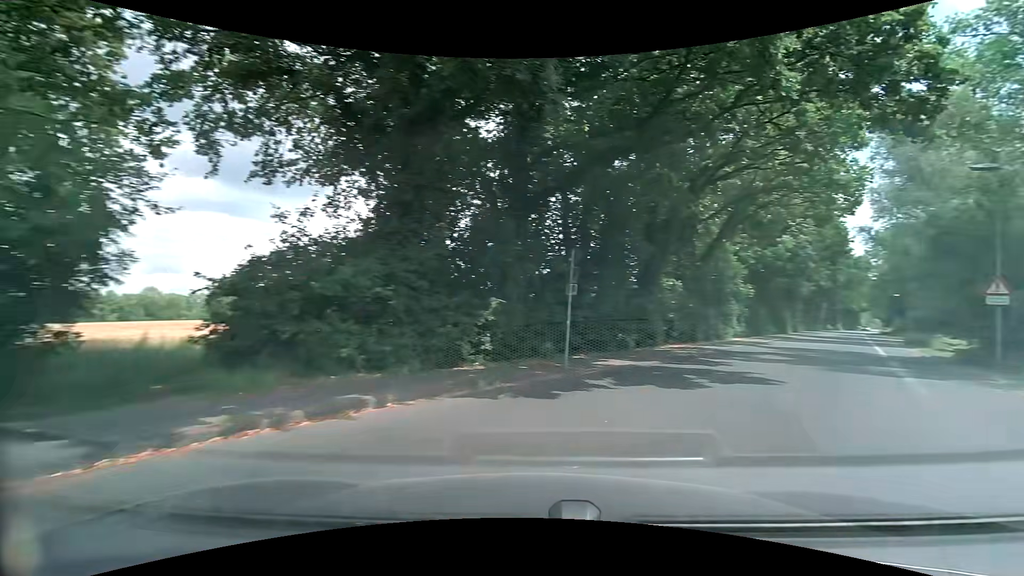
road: tertiary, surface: asphalt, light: Day
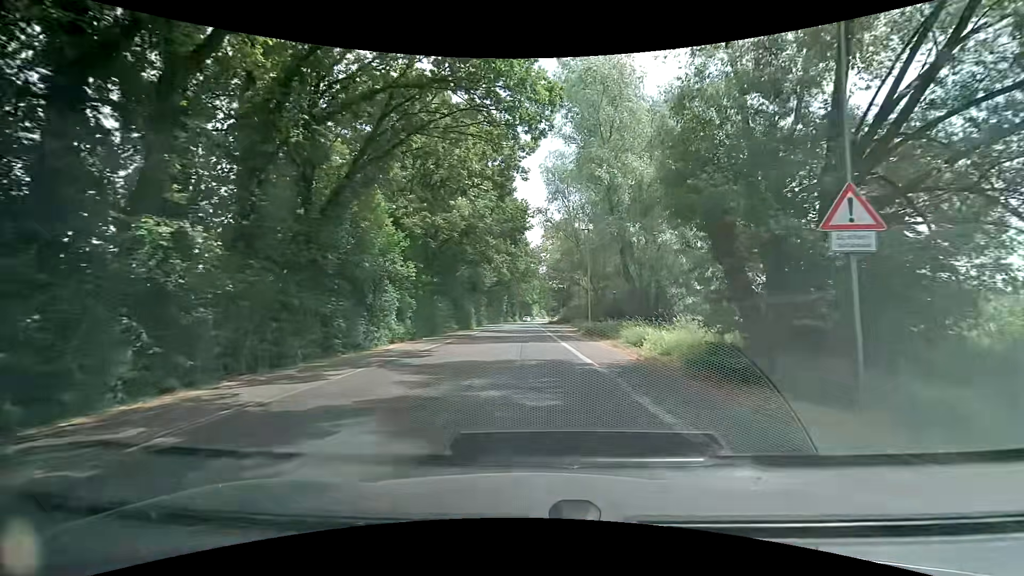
(+7.6, +15.2) m; +34°
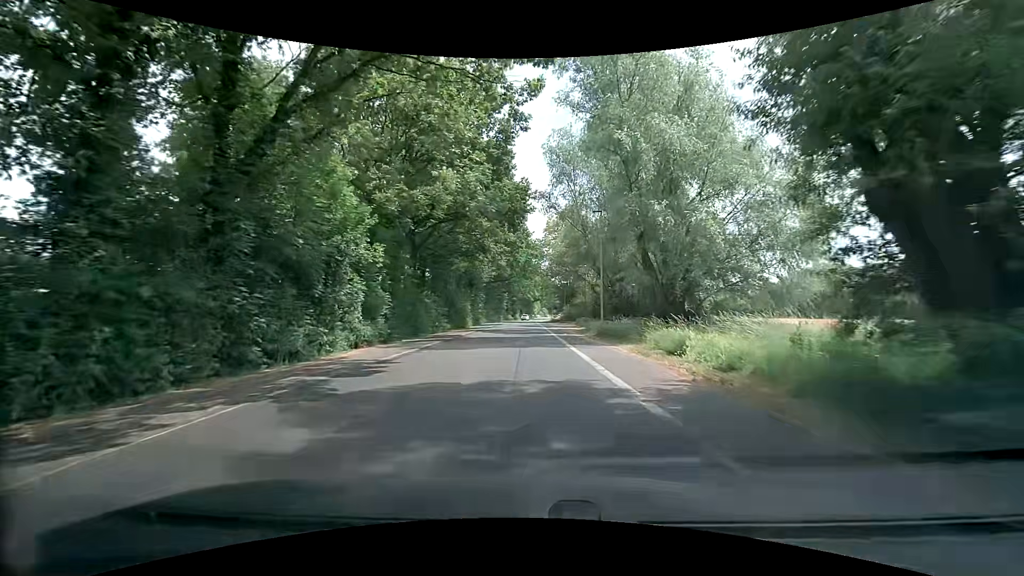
(0.0, +5.8) m; -1°
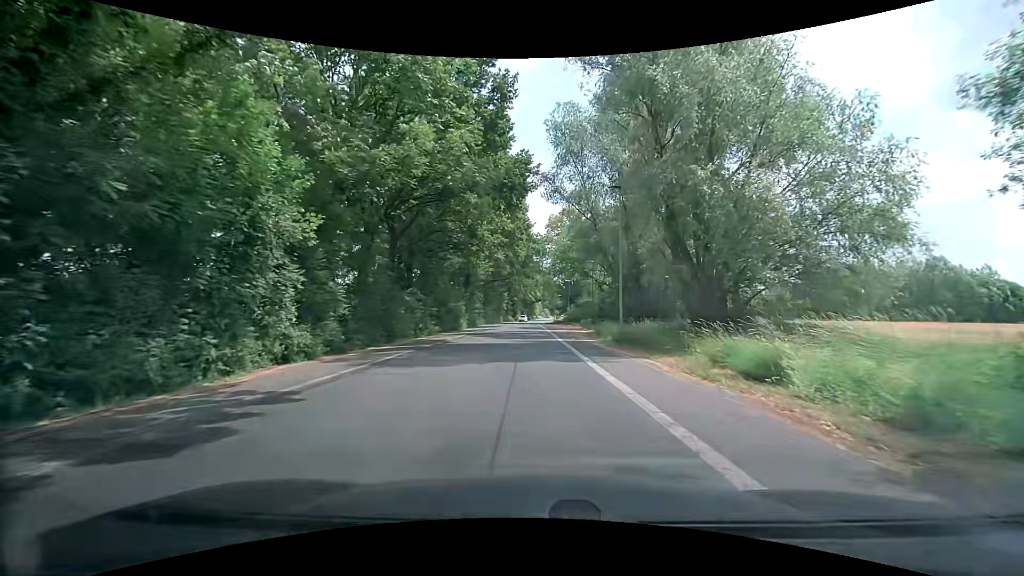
(0.0, +6.2) m; 0°
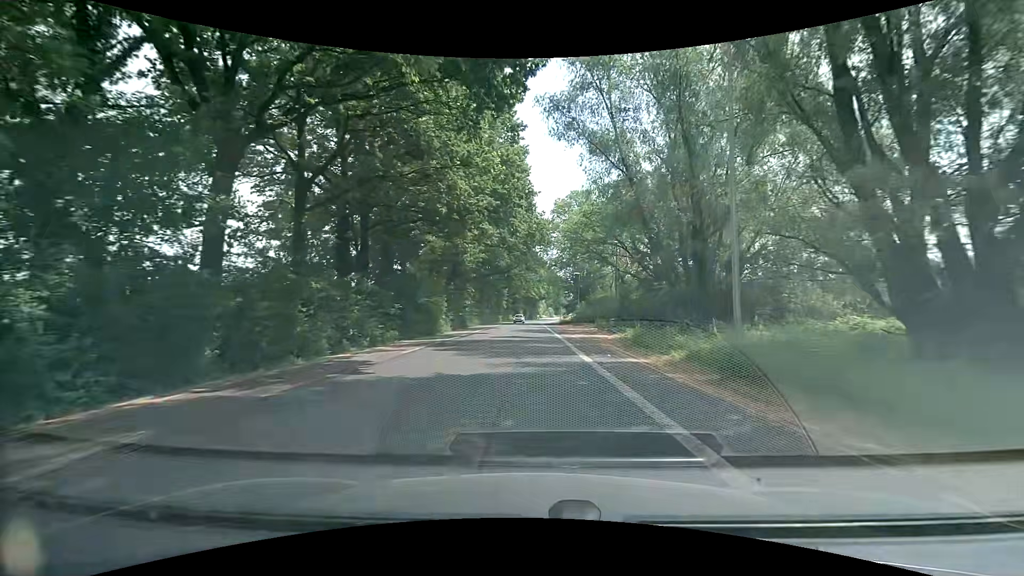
(-0.1, +13.5) m; -1°
